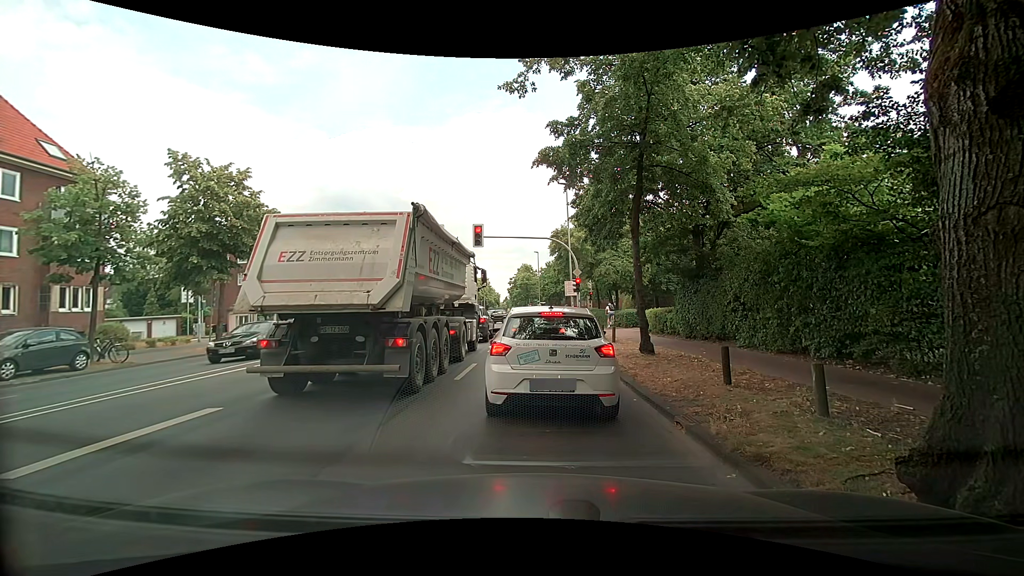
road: secondary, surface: asphalt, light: Day
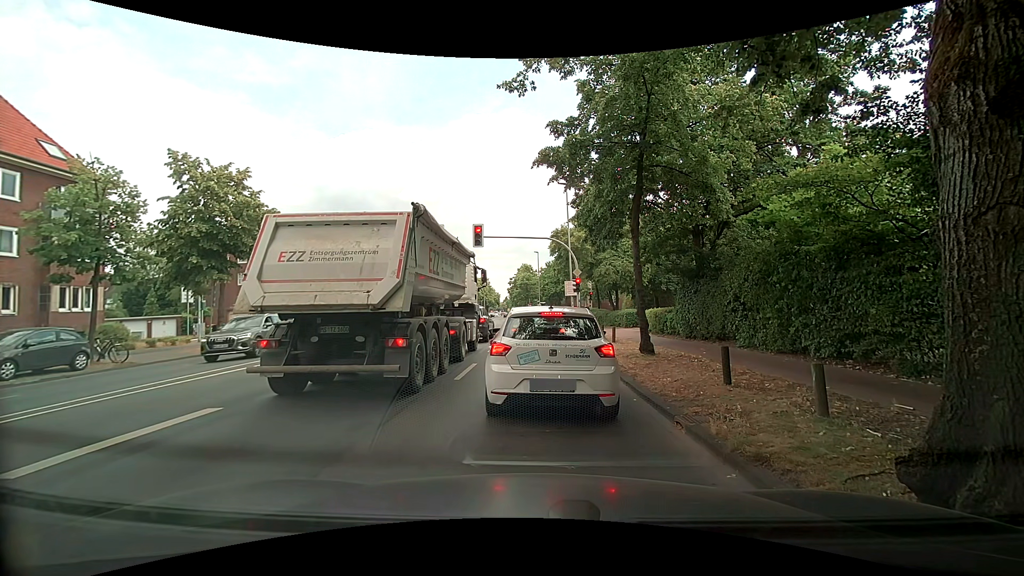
(0.0, 0.0) m; 0°
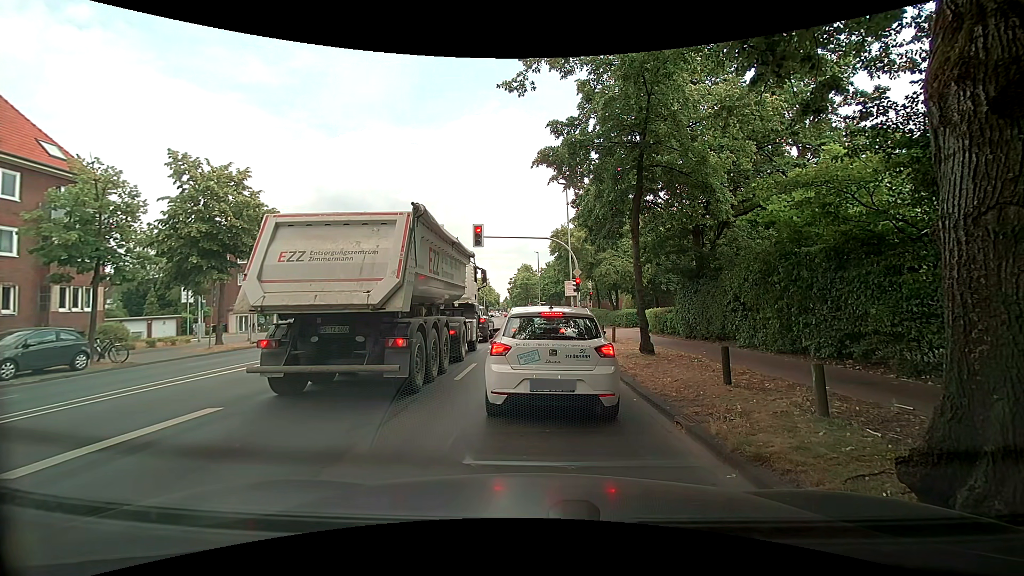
(0.0, 0.0) m; 0°
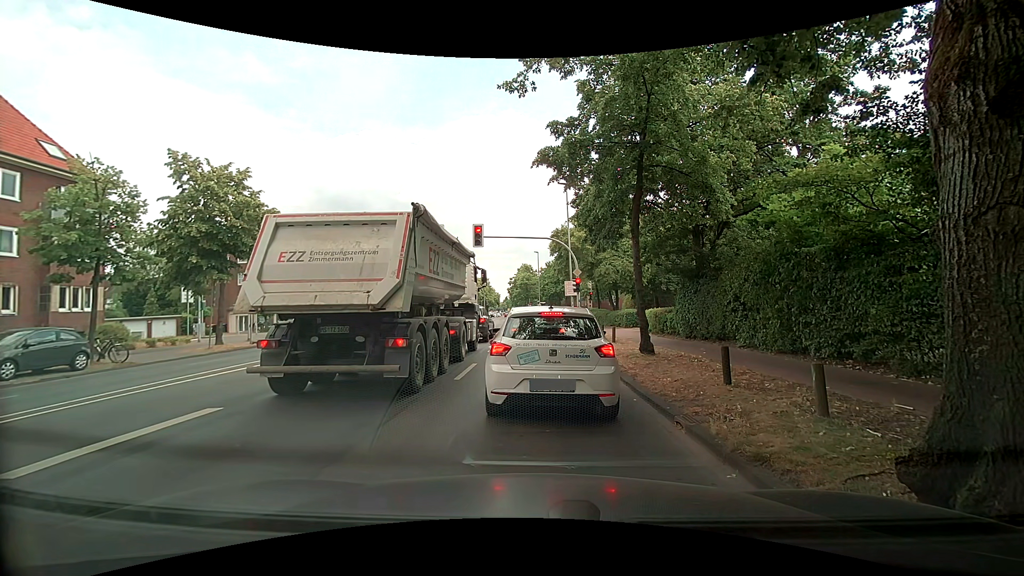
(0.0, 0.0) m; 0°
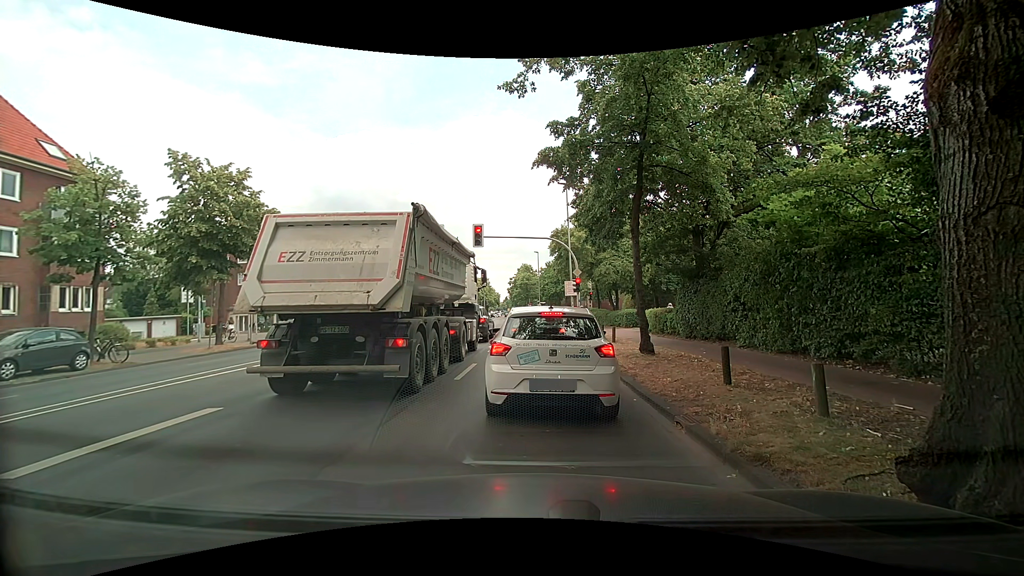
(0.0, 0.0) m; 0°
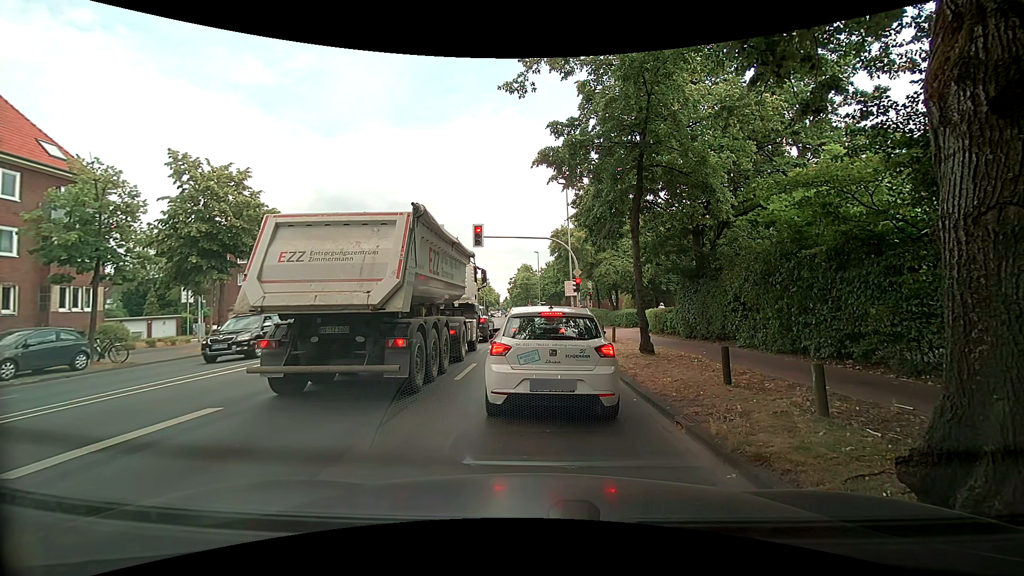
(0.0, 0.0) m; 0°
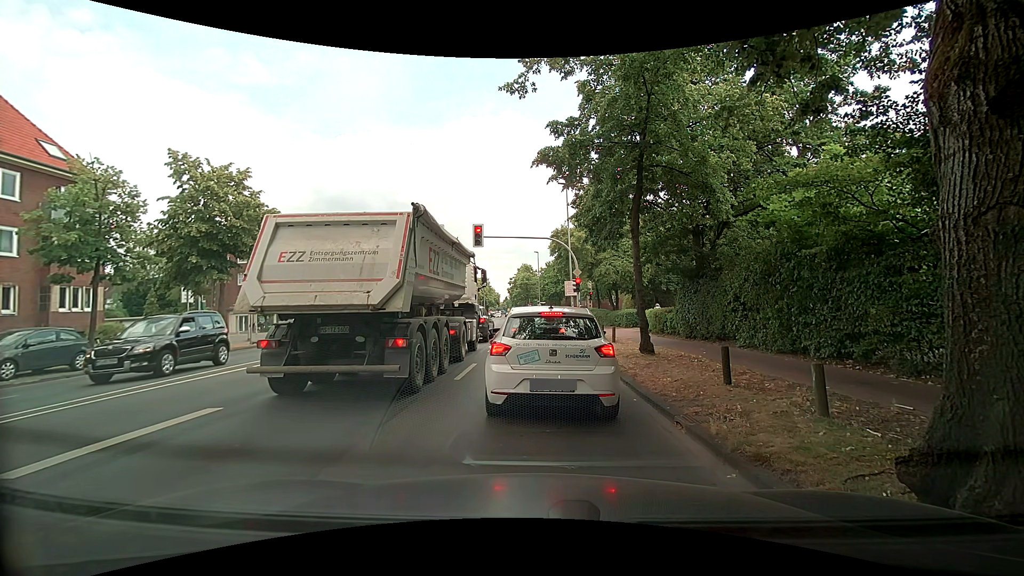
(0.0, 0.0) m; 0°
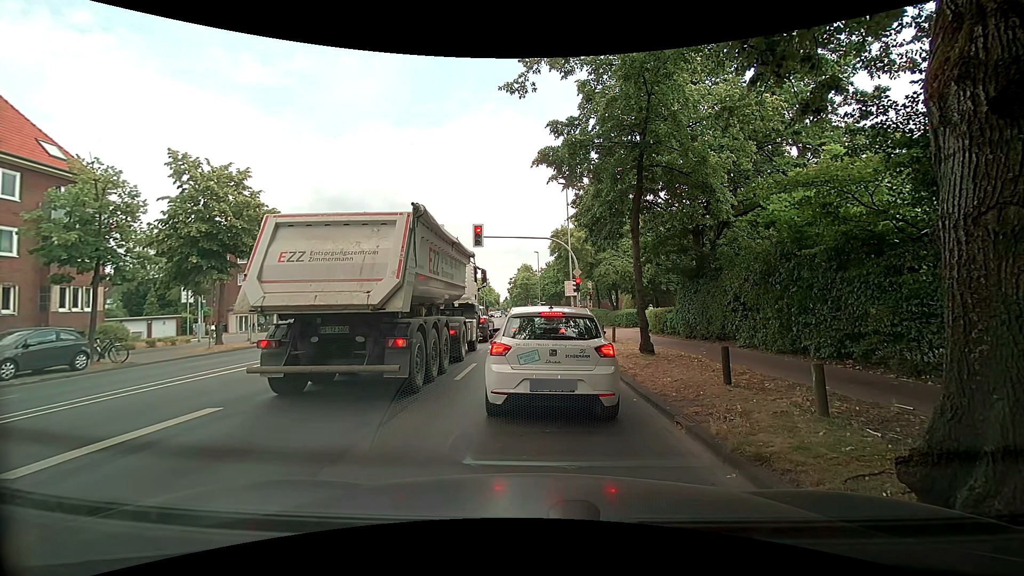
(0.0, 0.0) m; 0°
(0, +10) (0, +20) (0, +30) (0, +40) (0, +50) (0, +60) (-1, +70) (-2, +80) (-2, +90) (-3, +100) m
